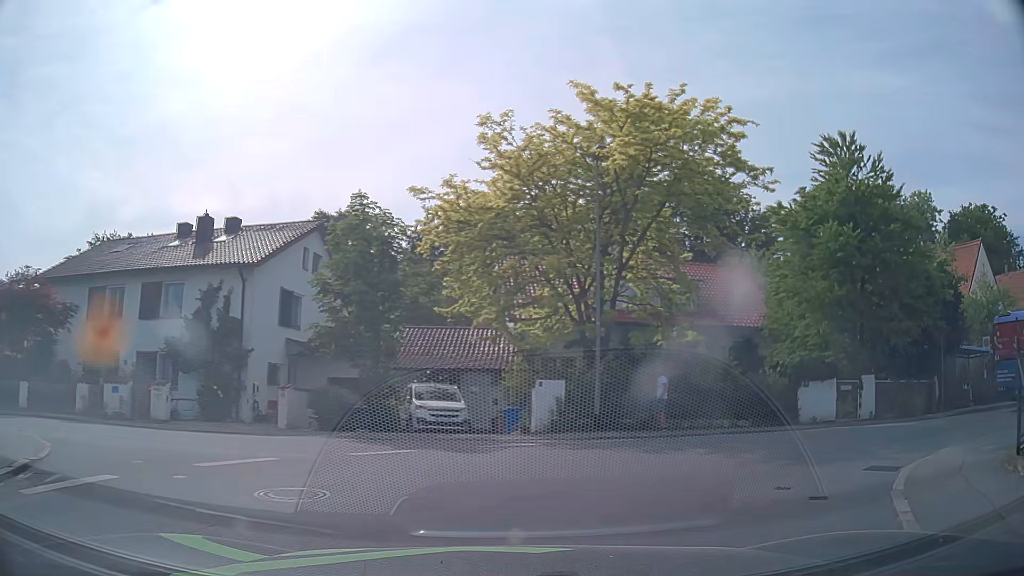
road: residential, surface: asphalt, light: Day
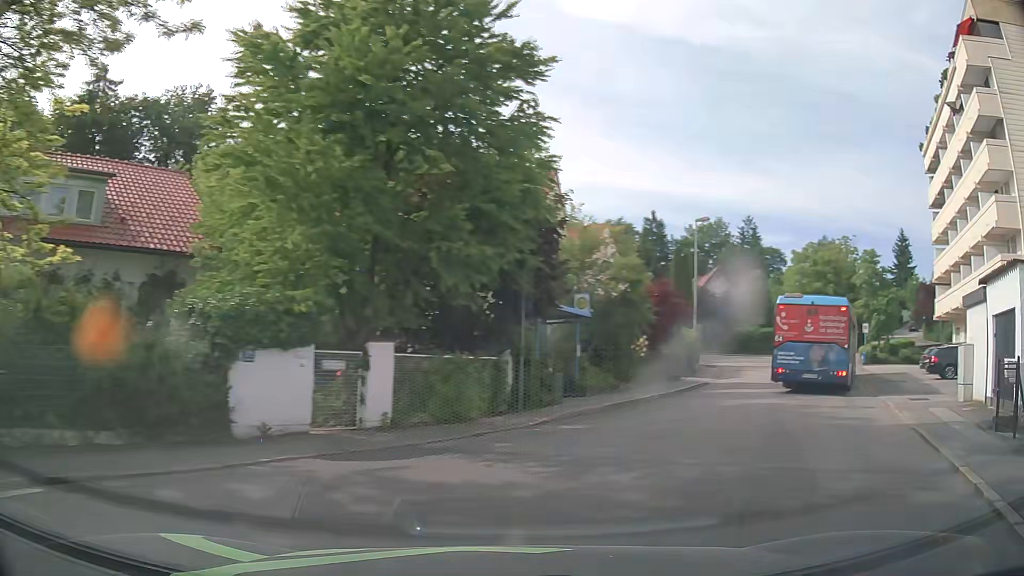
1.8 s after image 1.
(+4.1, +10.8) m; +46°
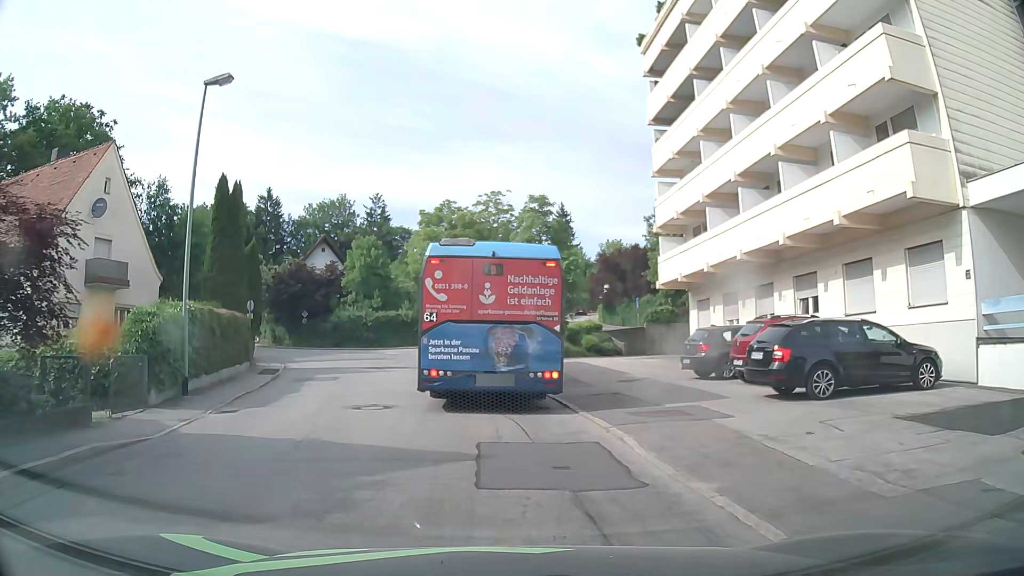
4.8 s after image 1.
(+7.6, +17.1) m; +31°
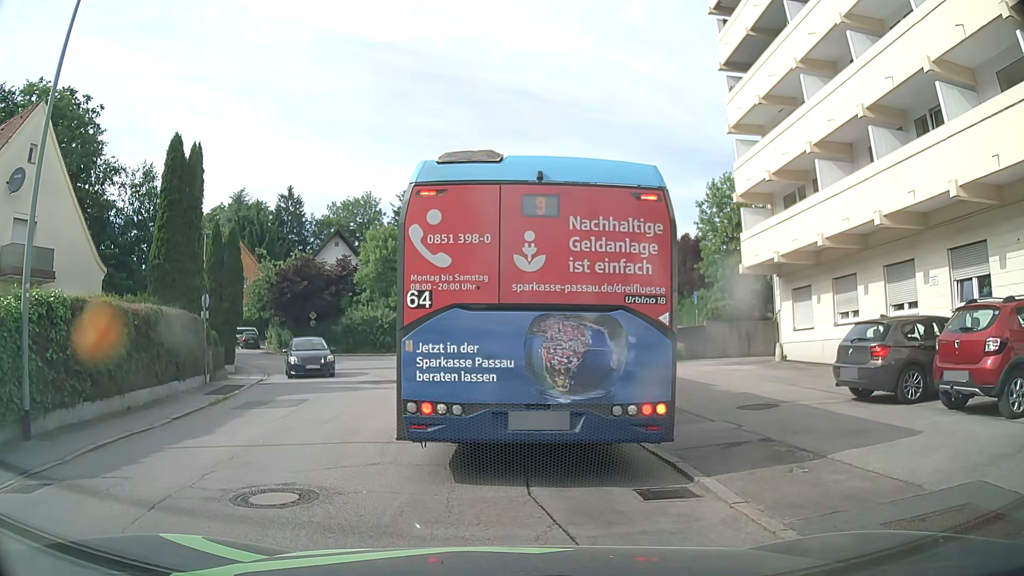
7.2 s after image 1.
(-0.2, +6.9) m; -2°
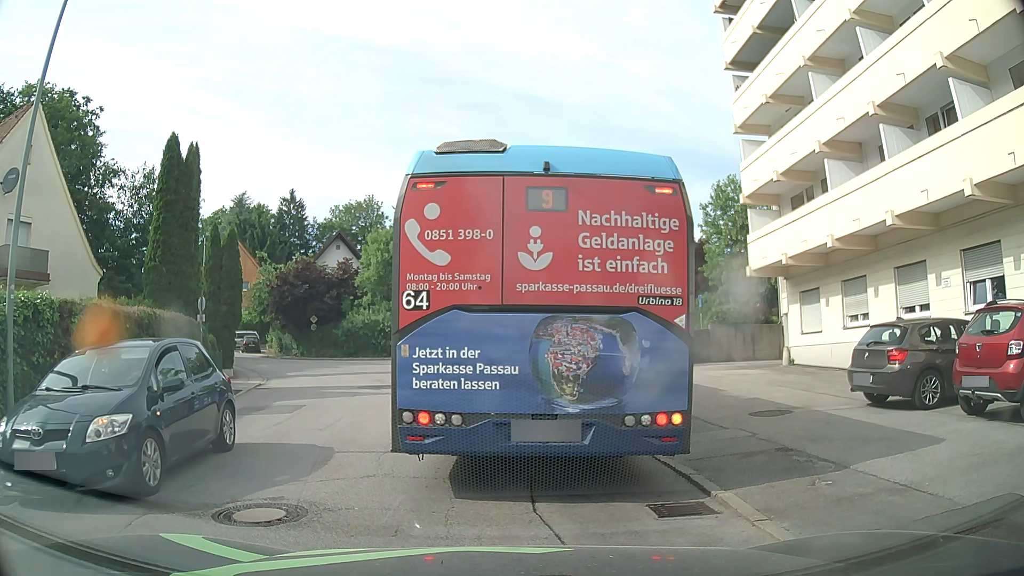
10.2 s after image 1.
(0.0, +0.5) m; 0°
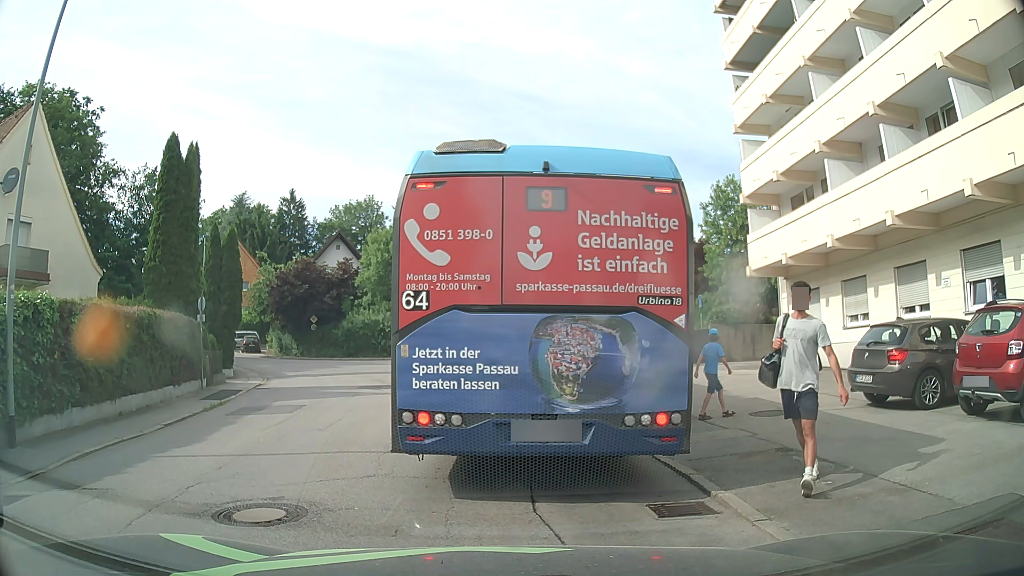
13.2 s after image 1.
(0.0, 0.0) m; 0°
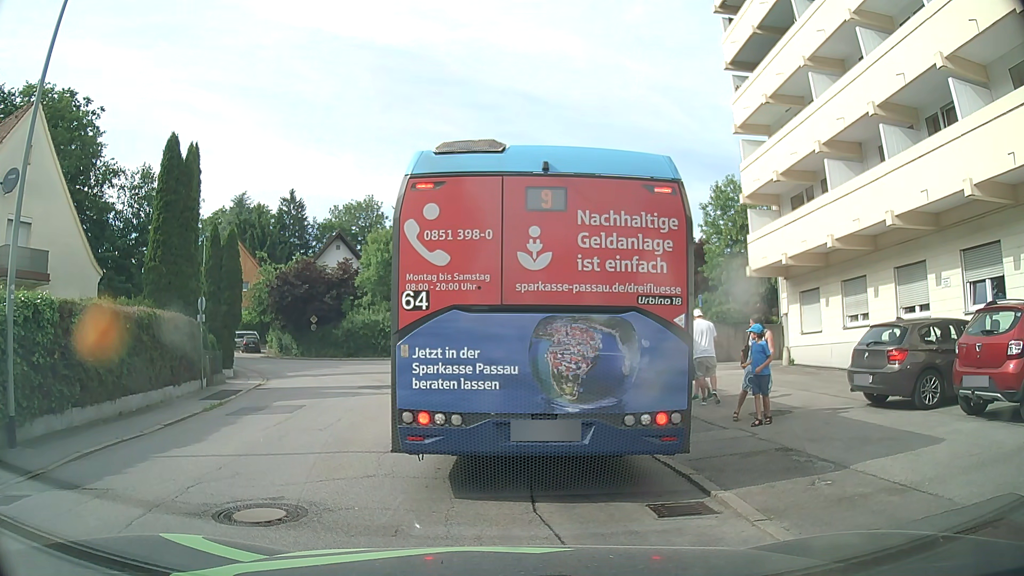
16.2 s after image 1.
(0.0, 0.0) m; 0°
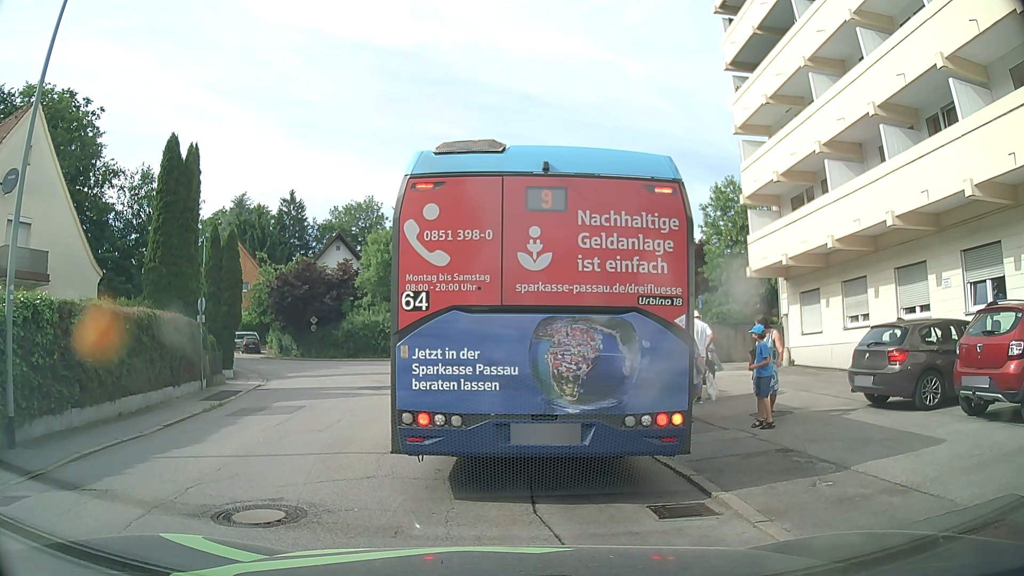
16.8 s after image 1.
(0.0, 0.0) m; 0°
